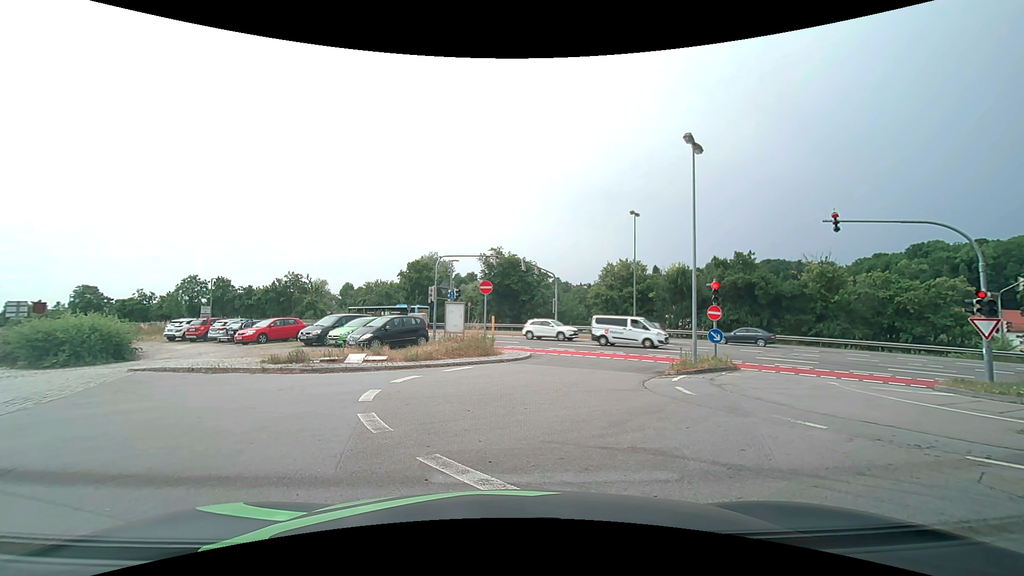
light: Day
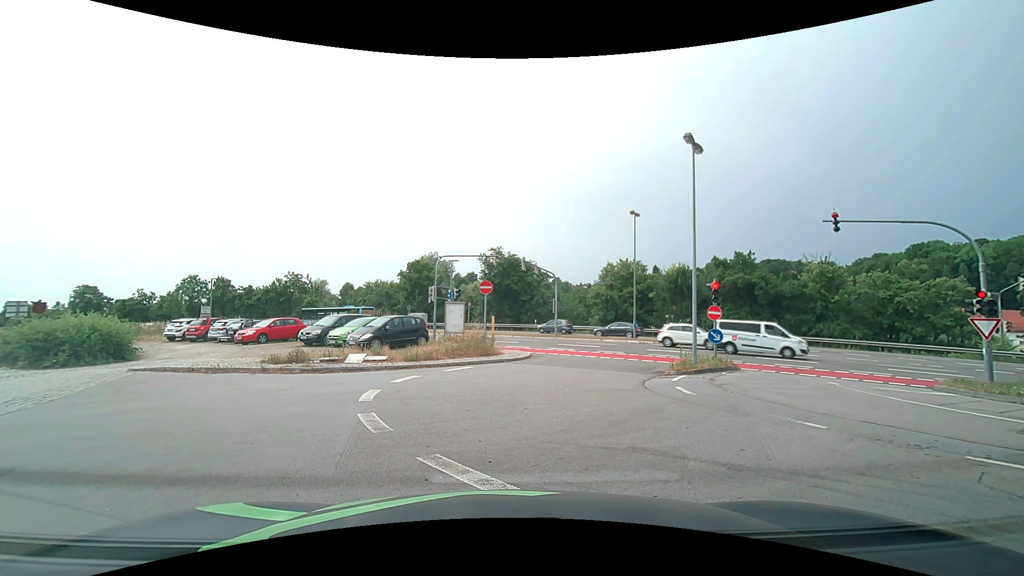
(0.0, 0.0) m; 0°
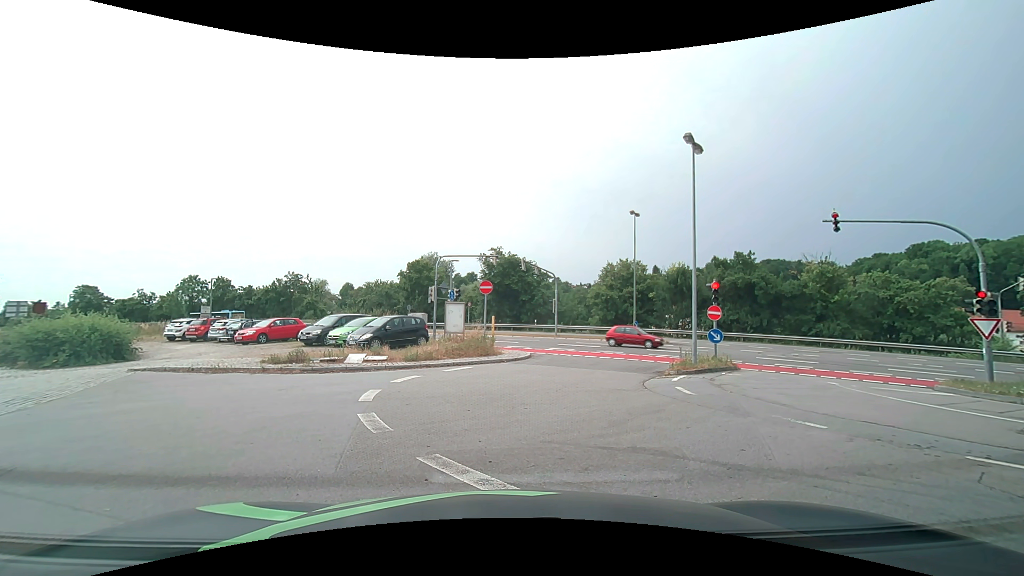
(0.0, 0.0) m; 0°
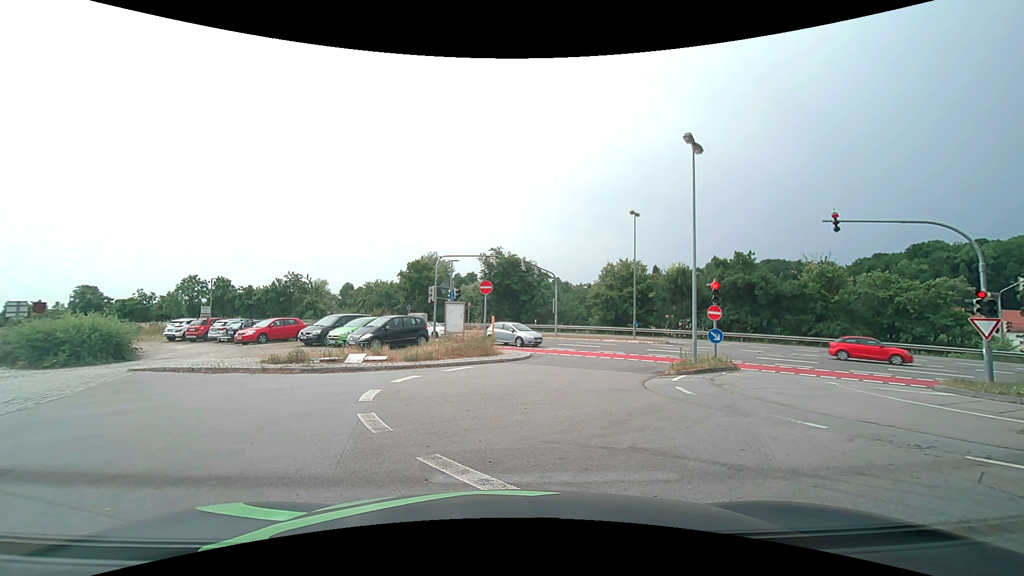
(0.0, 0.0) m; 0°
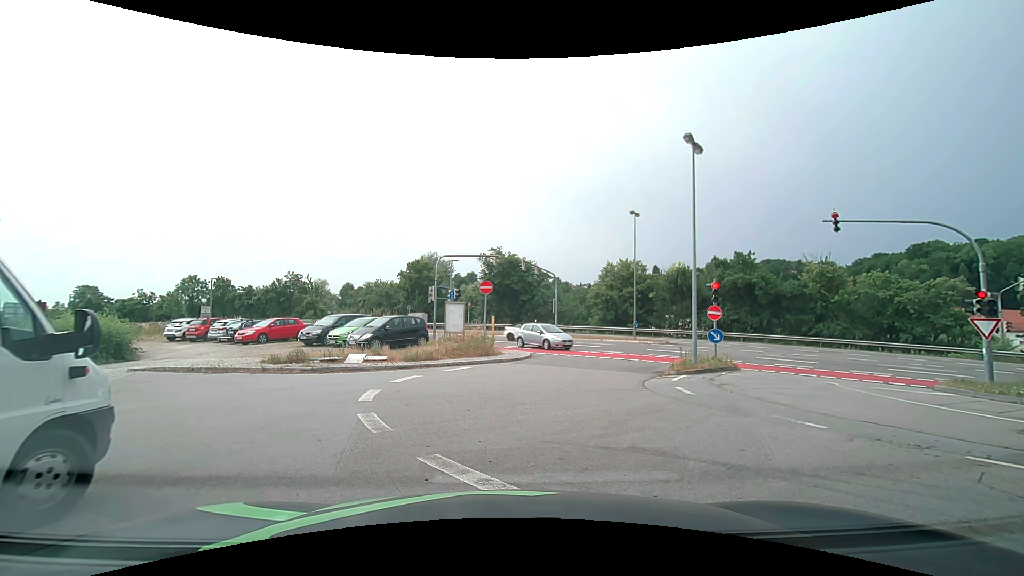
(0.0, 0.0) m; 0°
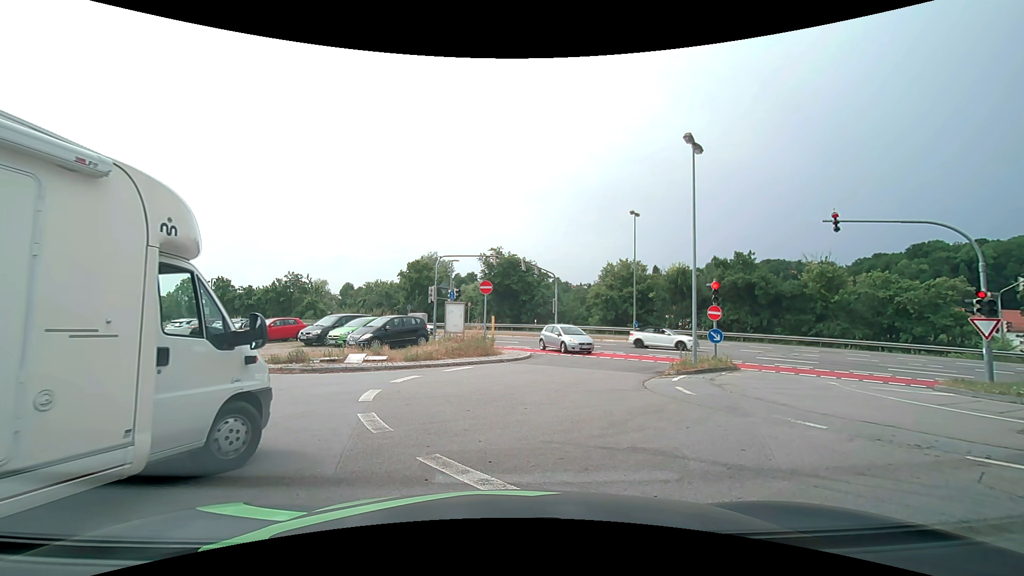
(0.0, 0.0) m; 0°
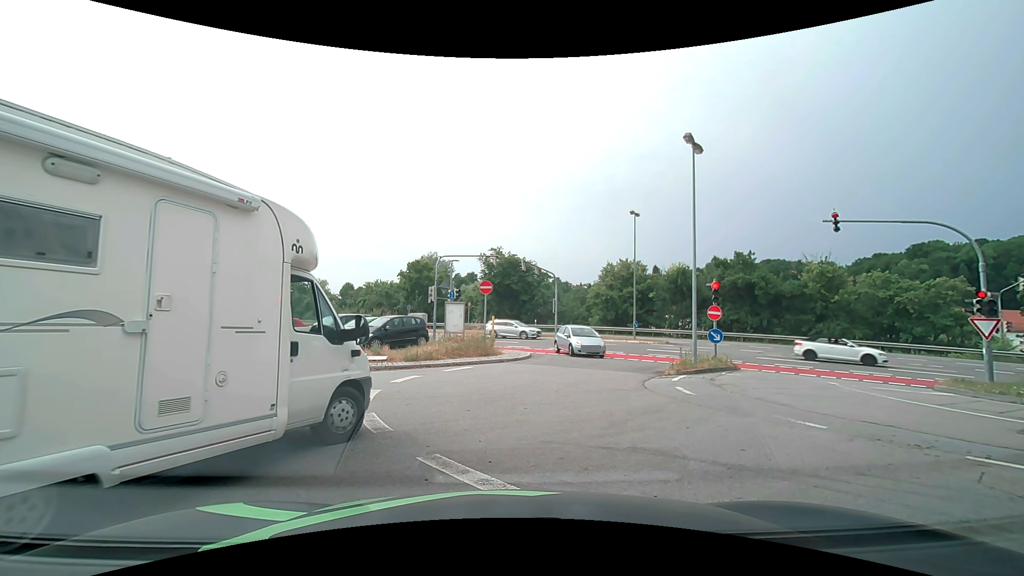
(0.0, 0.0) m; 0°
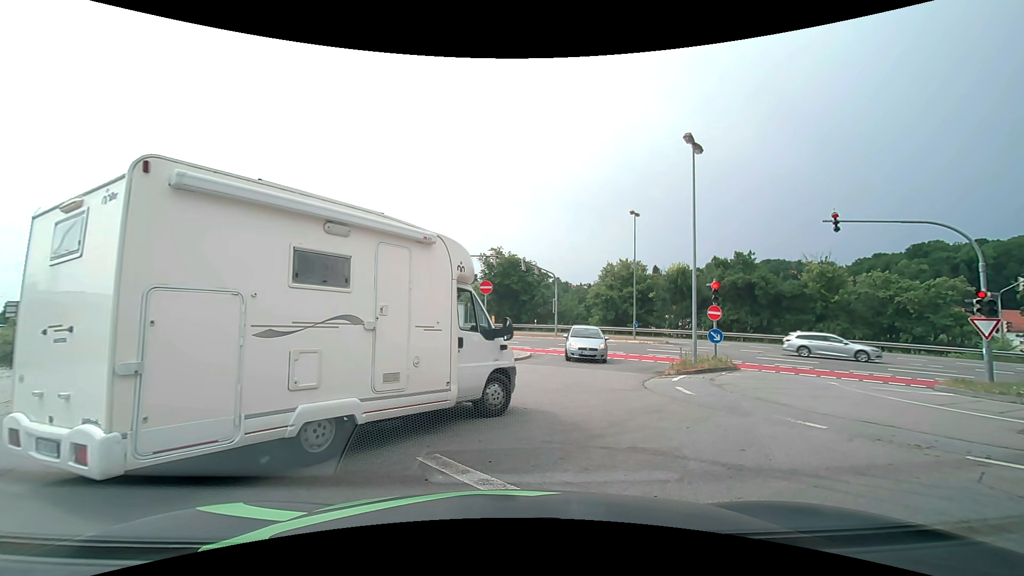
(0.0, 0.0) m; 0°
